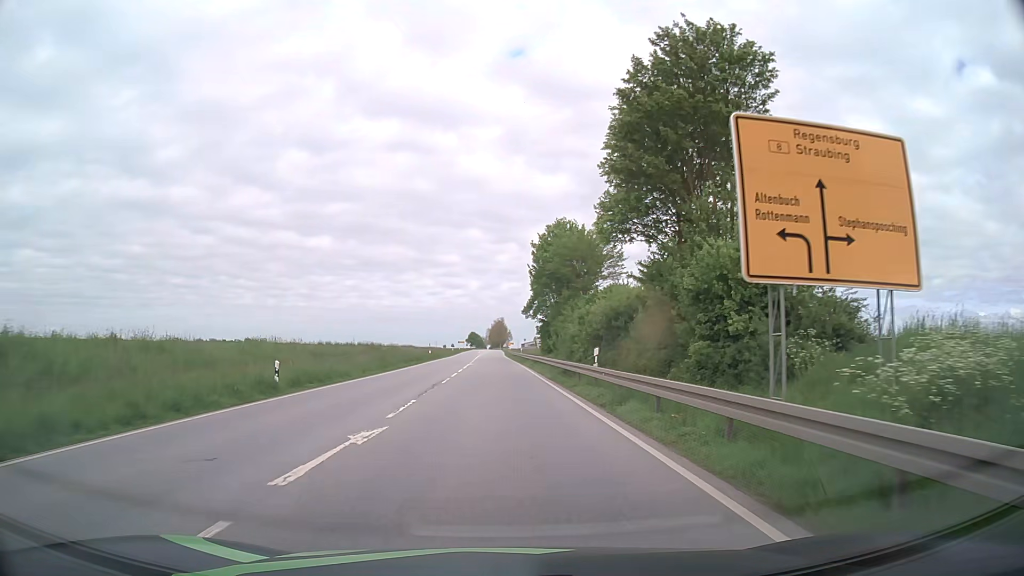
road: primary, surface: asphalt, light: Day
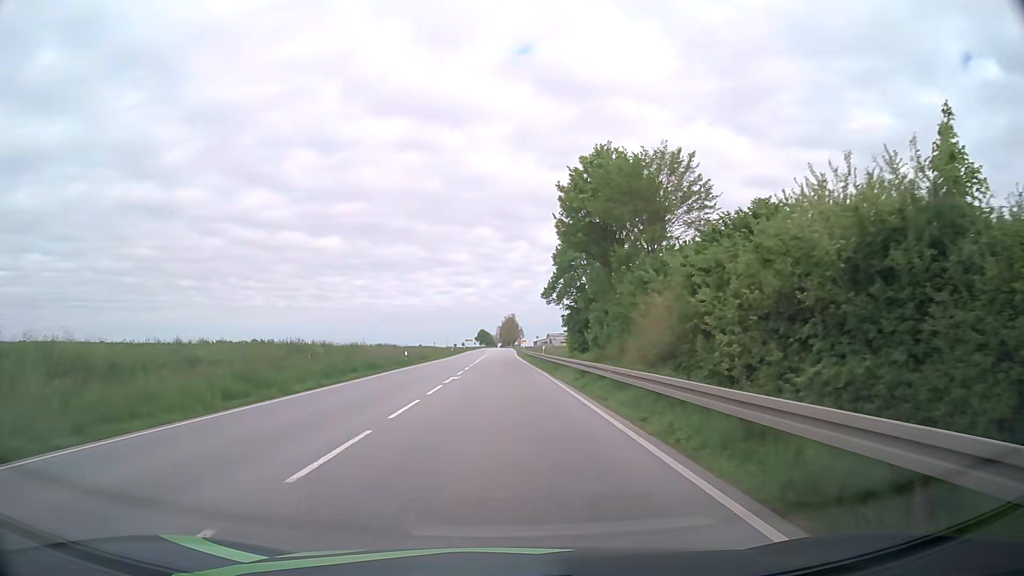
(-0.2, +24.4) m; -1°
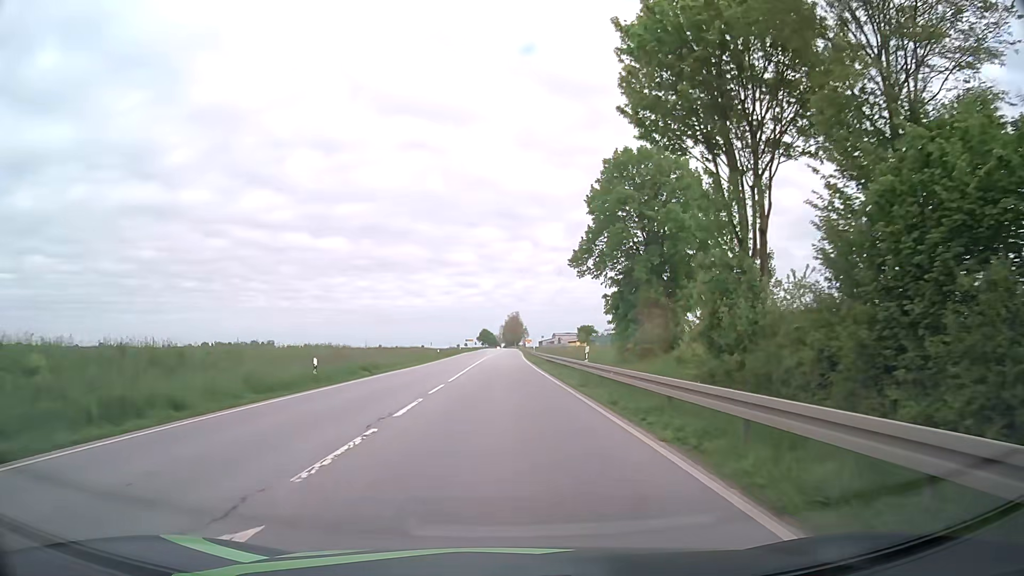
(0.0, +24.1) m; 0°
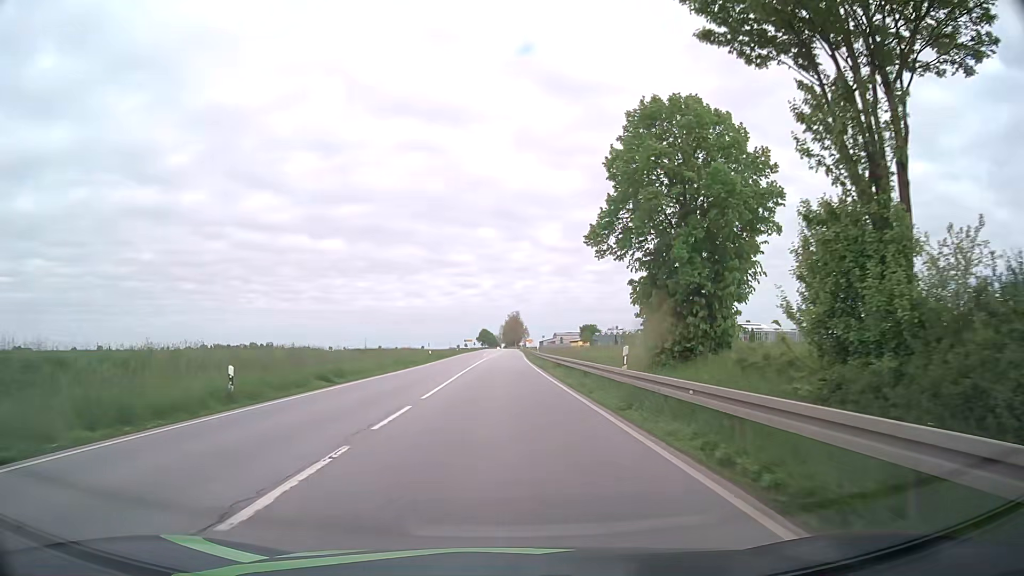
(0.0, +7.9) m; 0°
(0, +10) (0, +20) (0, +30) (0, +40) (0, +50) (0, +60) (0, +70) (0, +80) (0, +90) (0, +100) m
